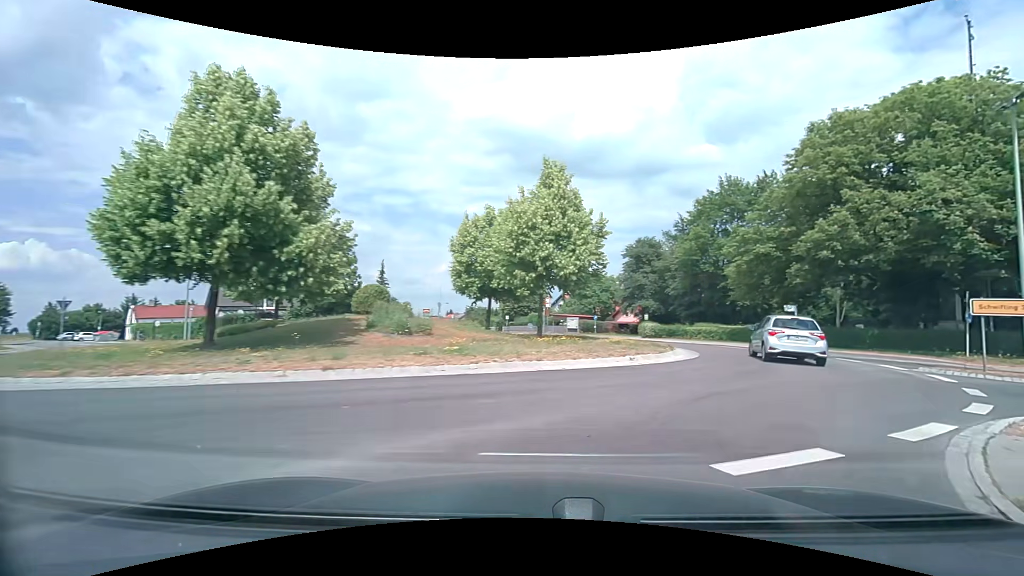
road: secondary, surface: asphalt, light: Day
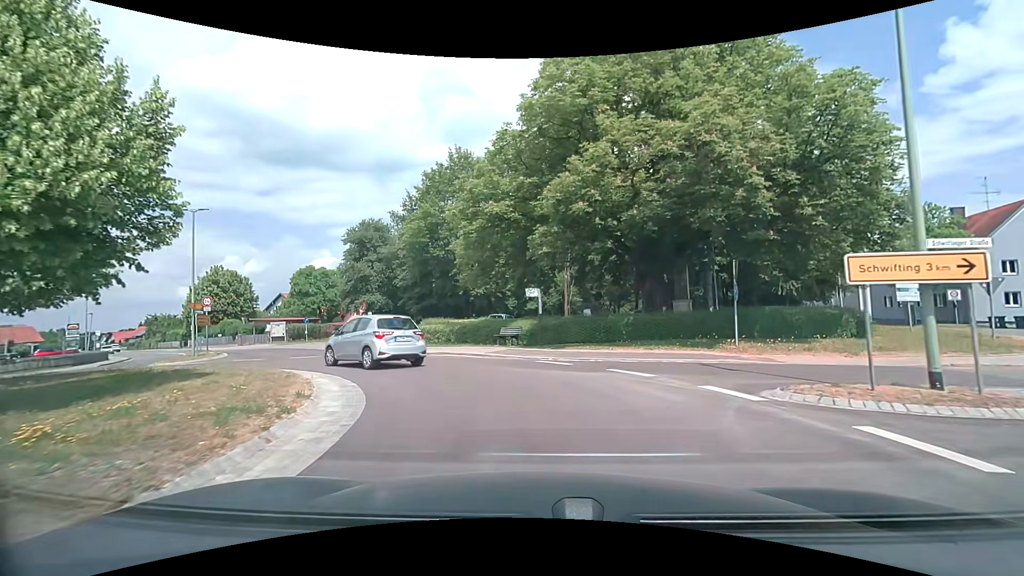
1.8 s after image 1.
(+4.0, +11.5) m; +30°
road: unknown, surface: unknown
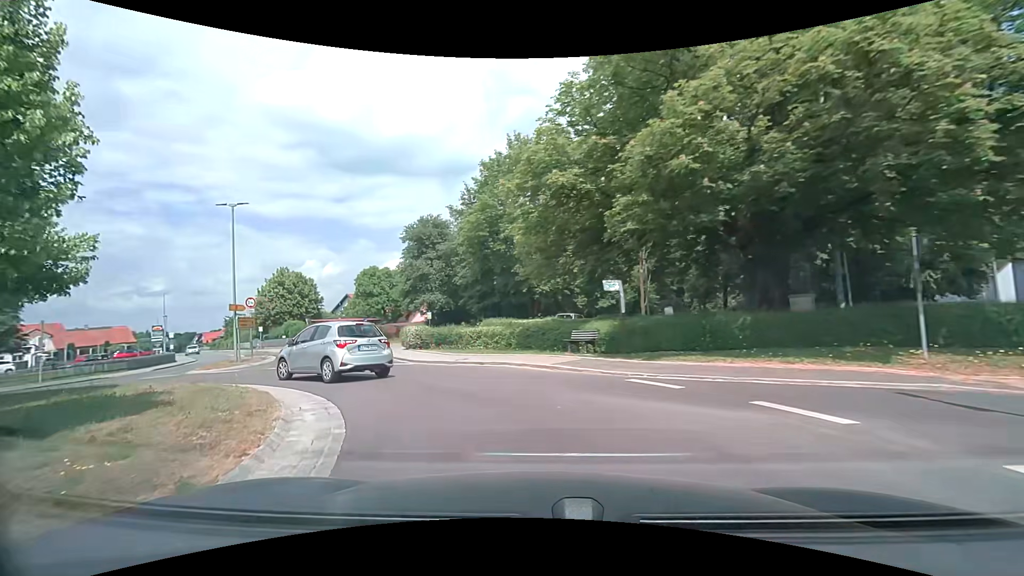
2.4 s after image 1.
(-0.2, +4.3) m; -8°
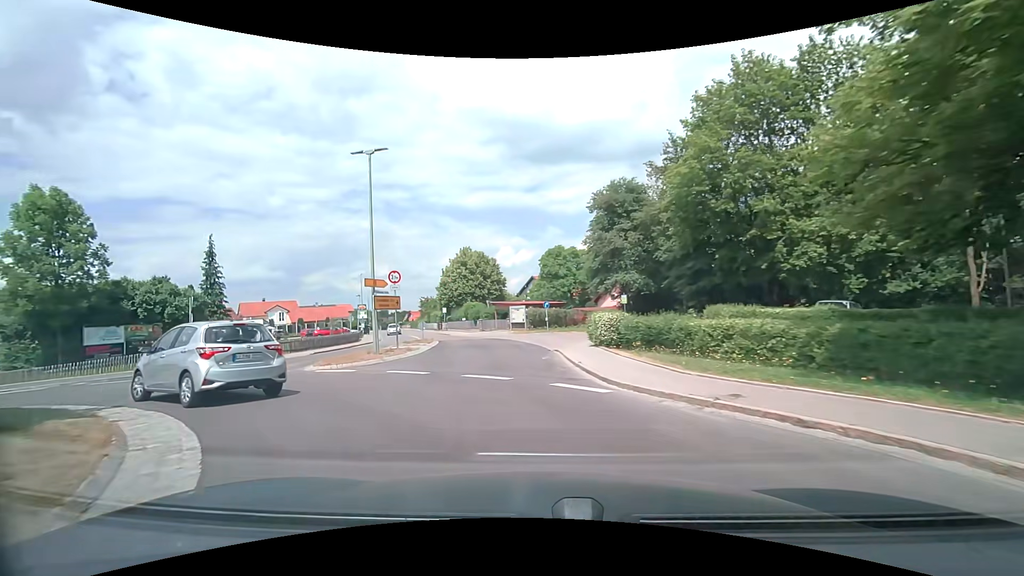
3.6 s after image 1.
(-1.9, +9.7) m; -21°
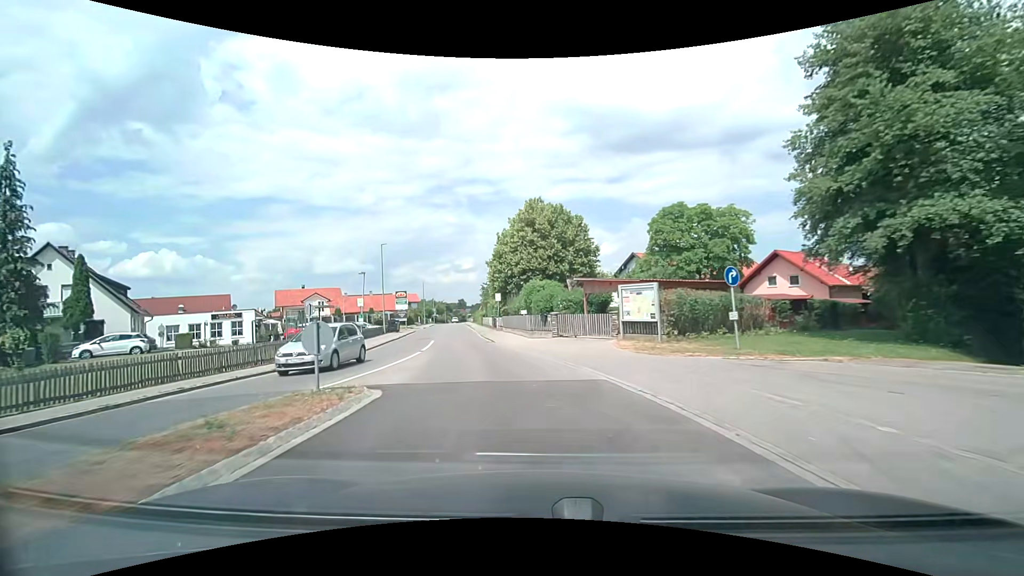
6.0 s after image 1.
(-2.6, +26.0) m; -9°
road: secondary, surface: asphalt
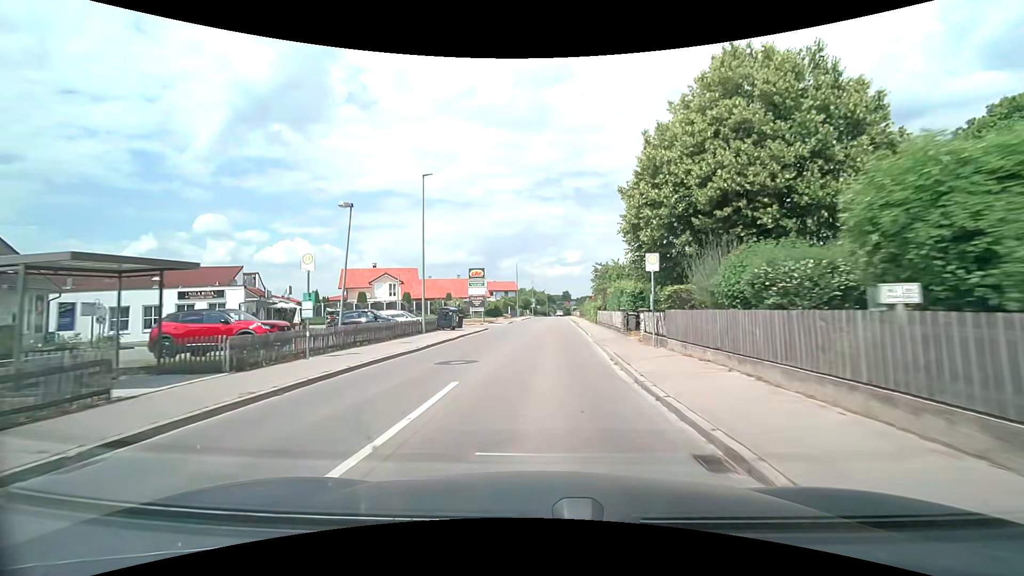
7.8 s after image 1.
(-3.3, +23.0) m; -13°
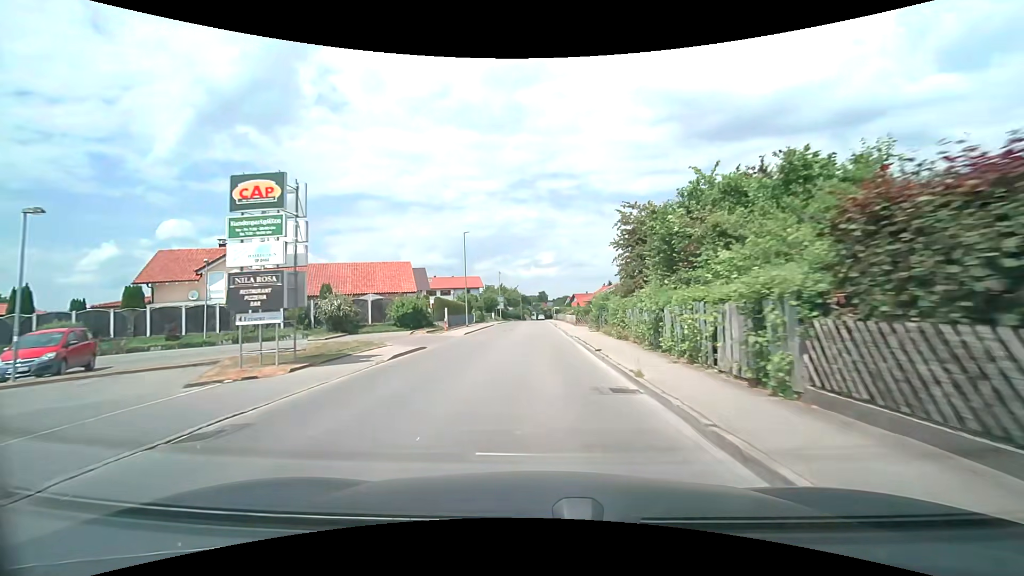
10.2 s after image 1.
(+0.9, +34.0) m; +3°
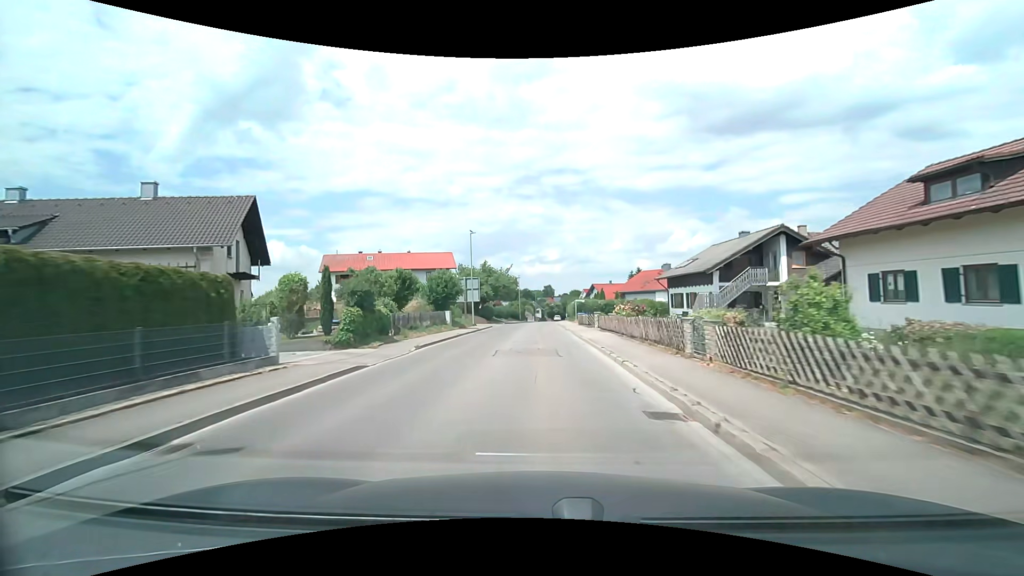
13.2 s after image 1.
(-0.5, +44.9) m; -1°
(0, +10) (0, +20) (0, +30) (0, +40) (0, +50) (0, +60) (+1, +70) (+1, +80) (+2, +90) (+3, +100) m
